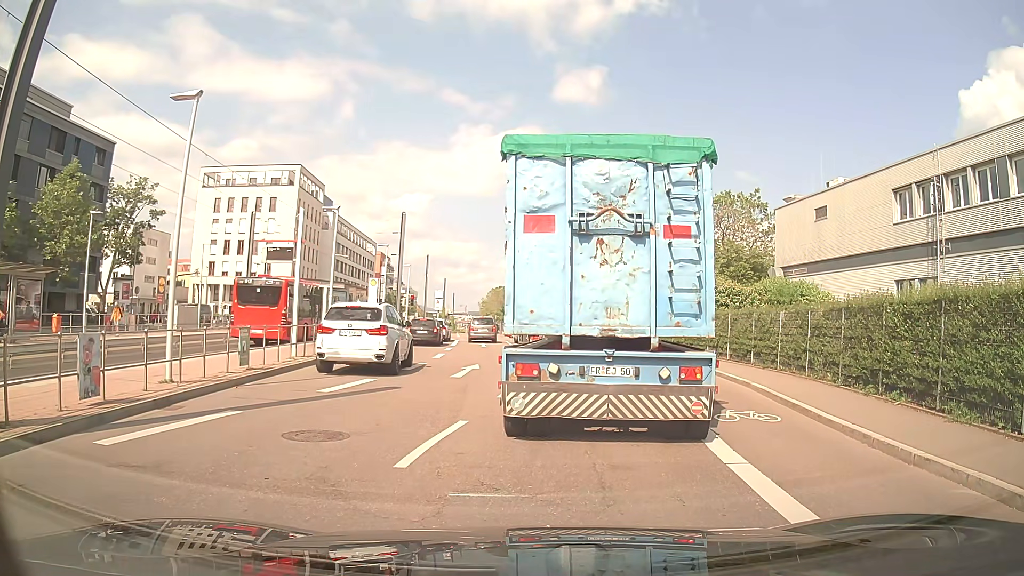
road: secondary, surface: asphalt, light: Day
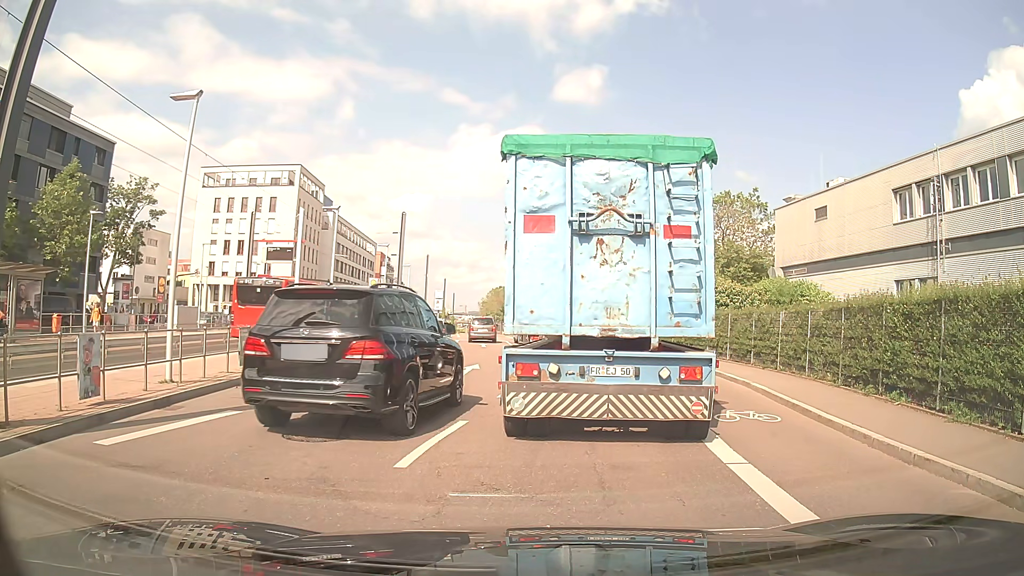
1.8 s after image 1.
(0.0, 0.0) m; 0°
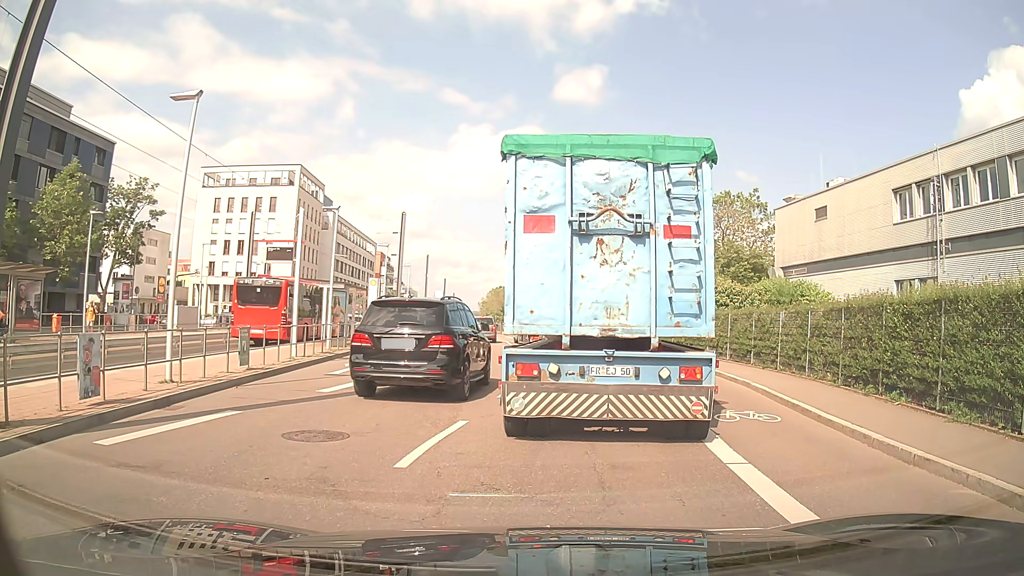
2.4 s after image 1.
(0.0, 0.0) m; 0°
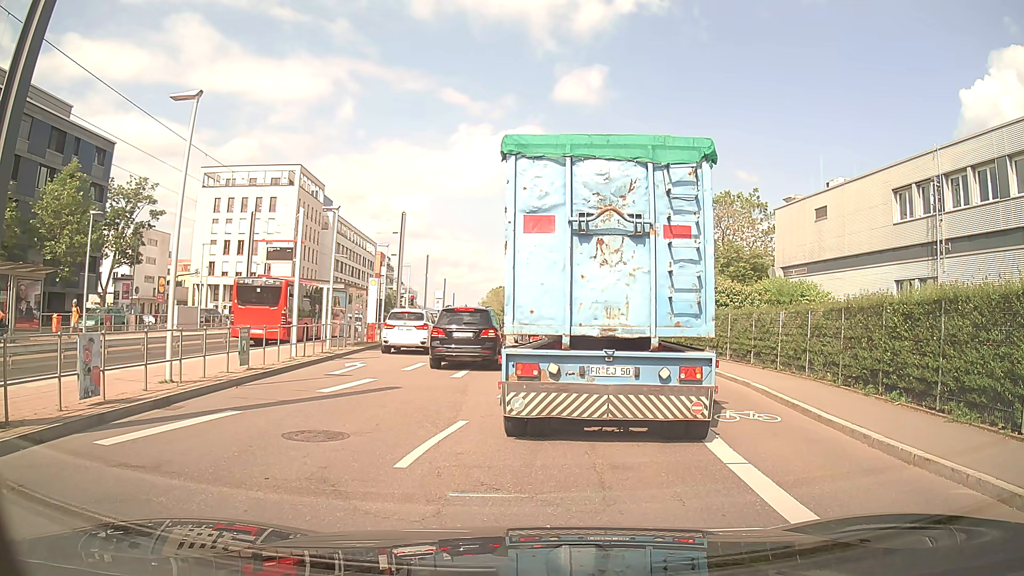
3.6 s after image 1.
(0.0, 0.0) m; 0°
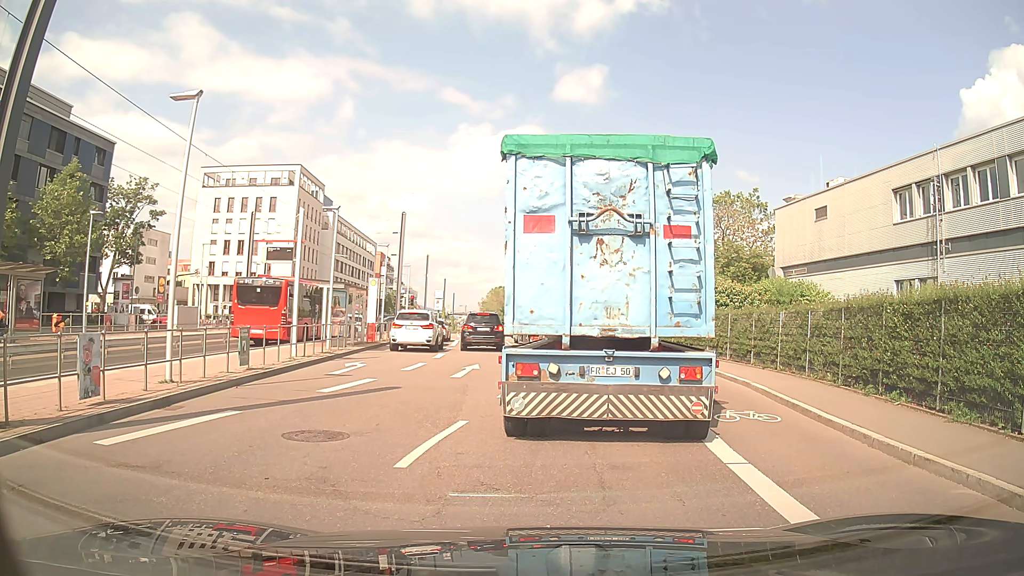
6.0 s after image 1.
(0.0, 0.0) m; 0°
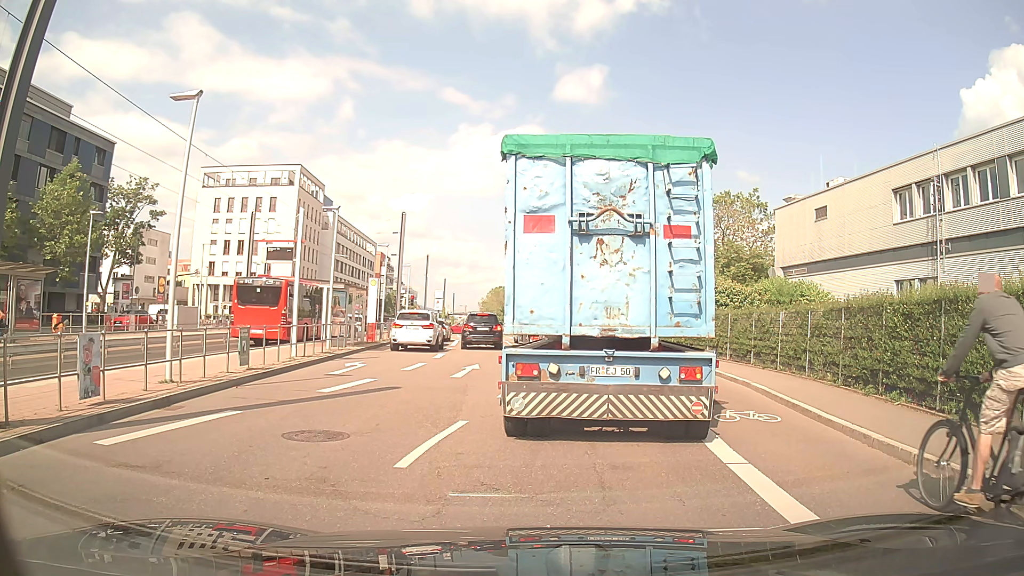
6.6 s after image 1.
(0.0, 0.0) m; 0°
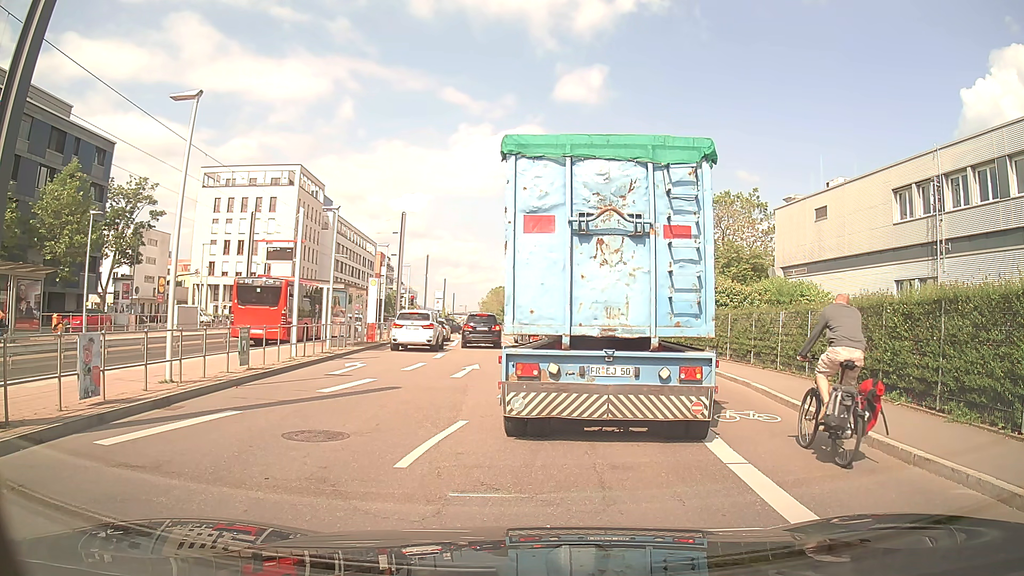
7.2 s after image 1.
(0.0, 0.0) m; 0°
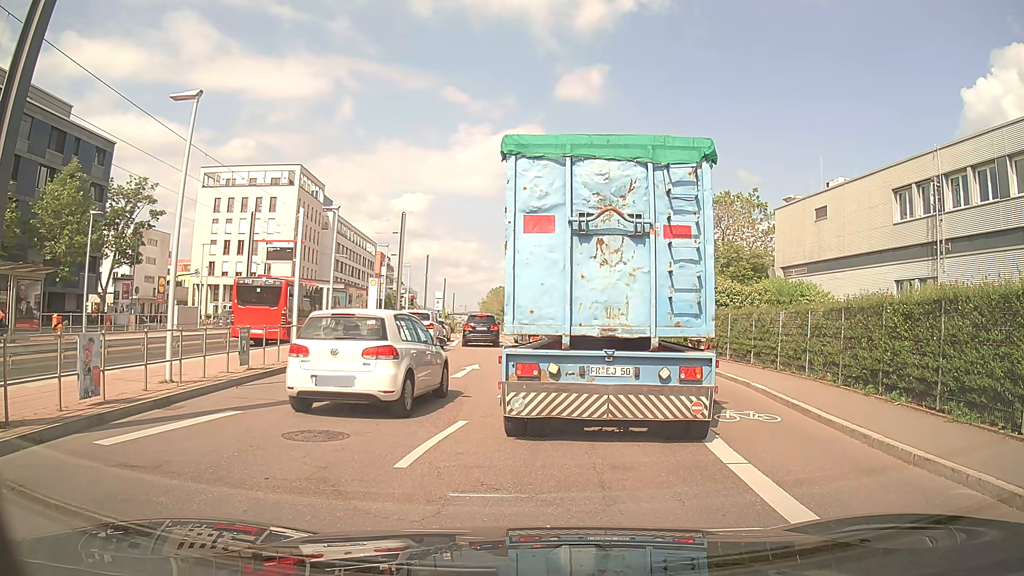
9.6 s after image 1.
(0.0, 0.0) m; 0°
